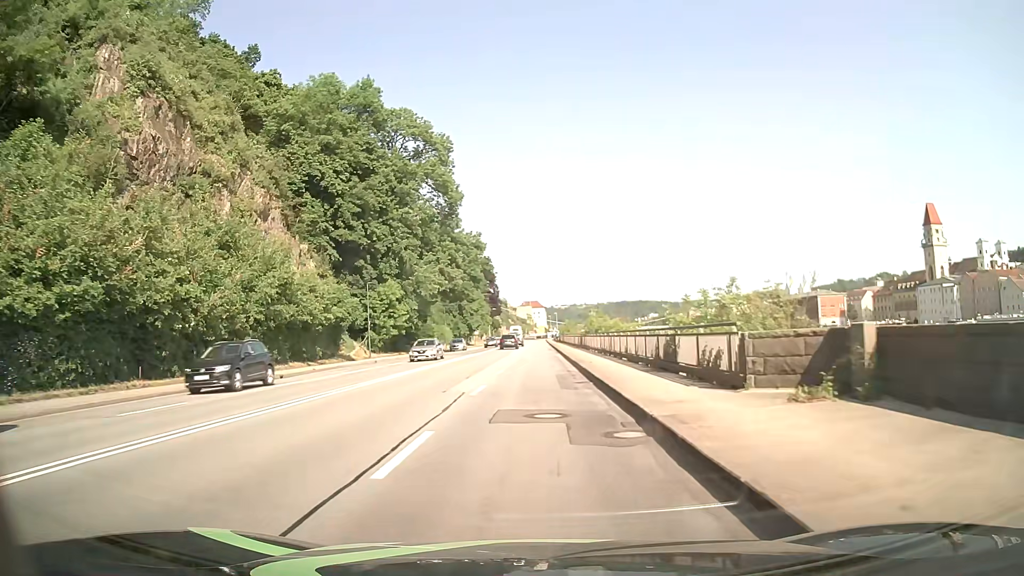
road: primary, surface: asphalt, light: Day
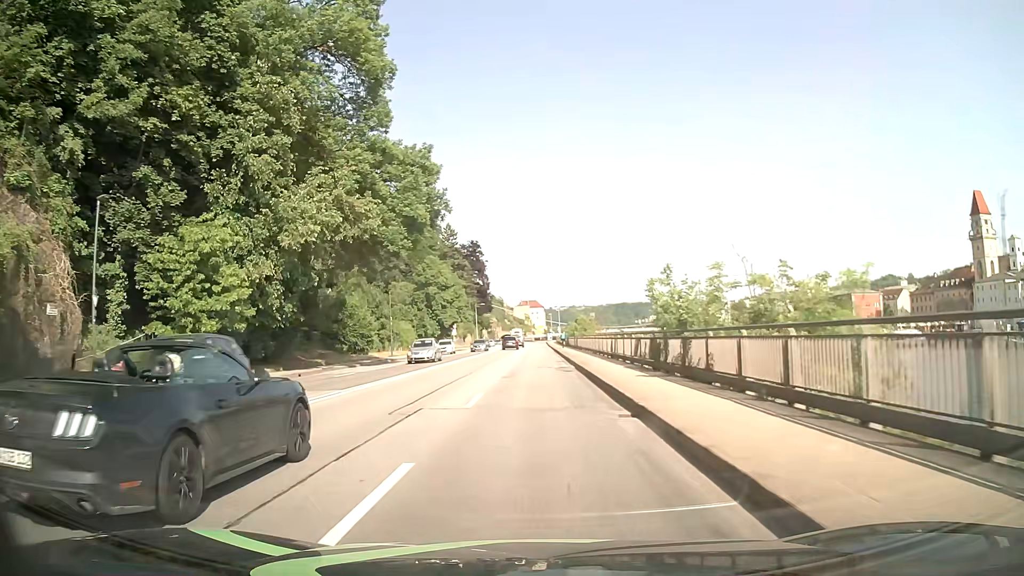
(+0.2, +38.1) m; +1°
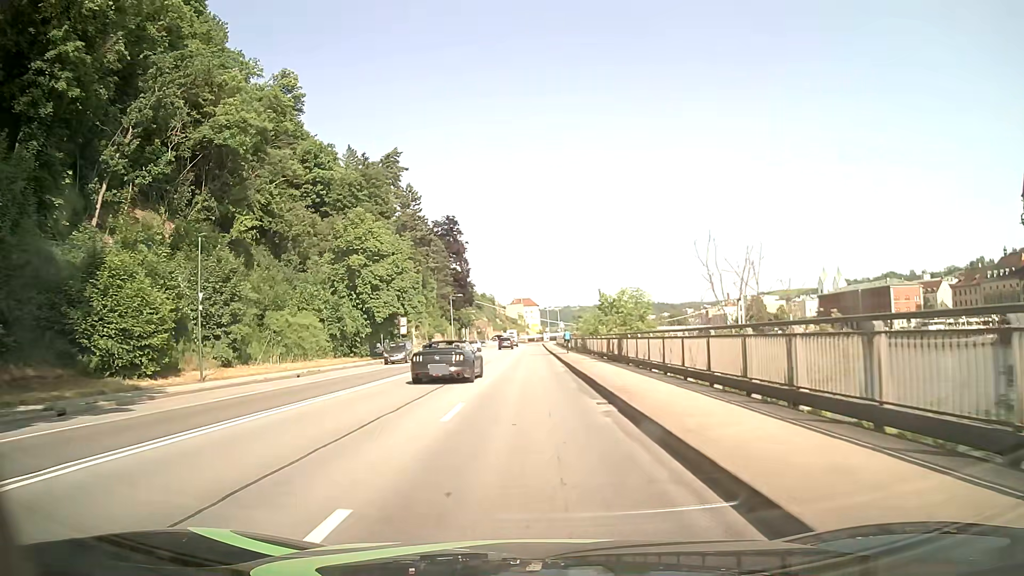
(+0.1, +38.1) m; 0°
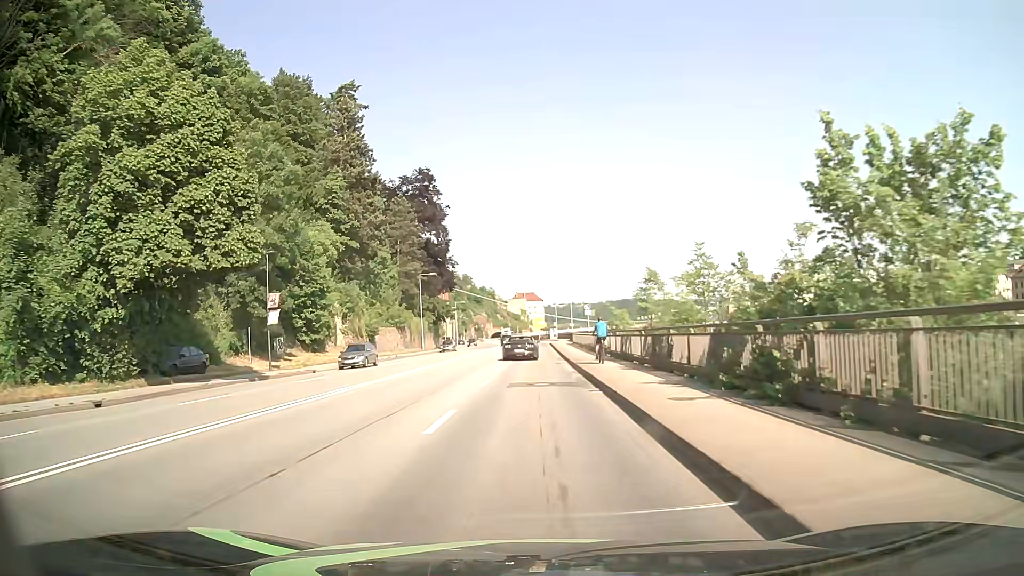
(+0.1, +38.0) m; 0°
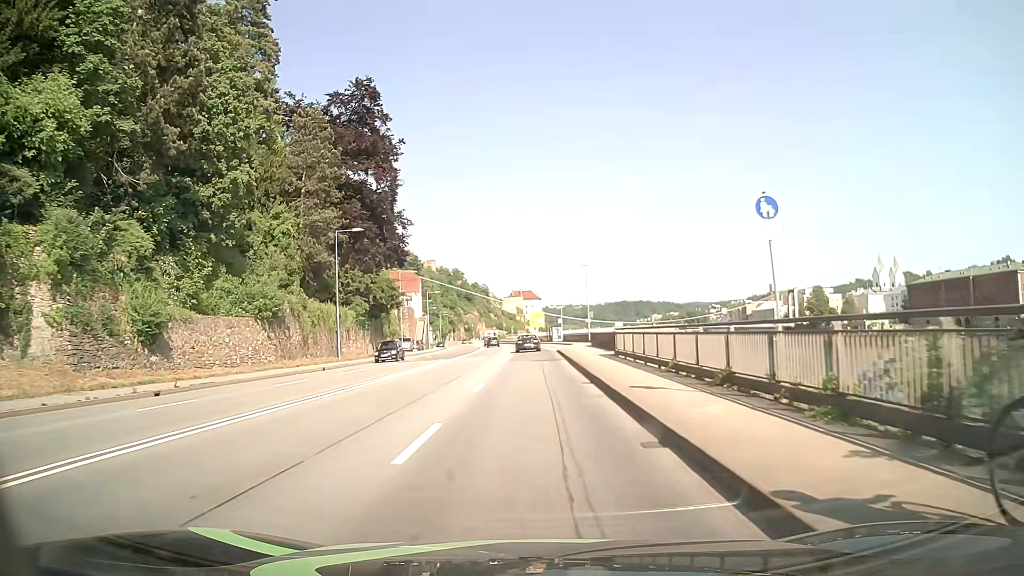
(-0.1, +38.0) m; 0°
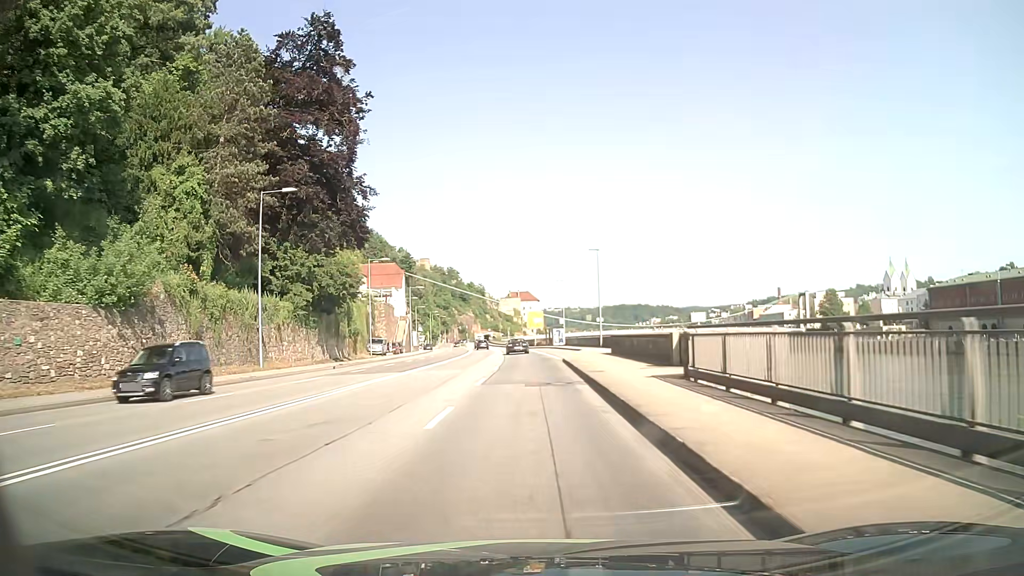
(0.0, +15.2) m; 0°
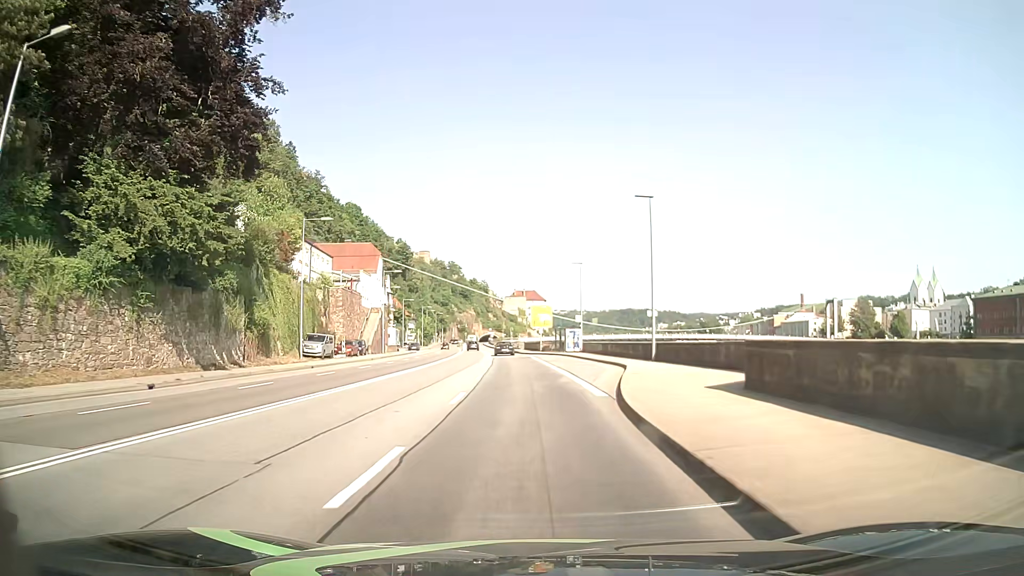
(0.0, +22.8) m; 0°
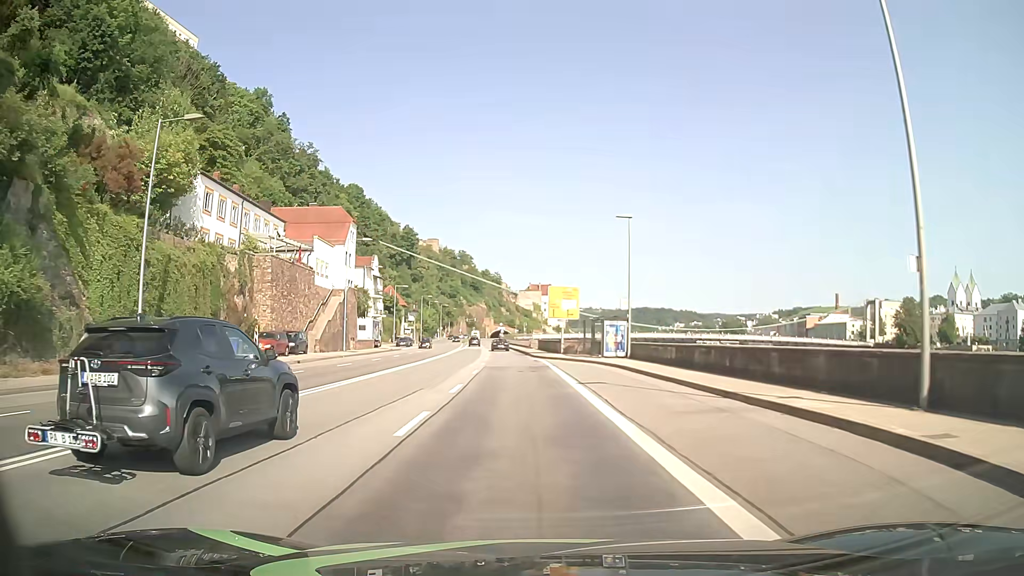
(-0.2, +22.9) m; -1°
(0, +10) (0, +20) (-1, +30) (-1, +40) (-2, +50) (-3, +60) (-3, +70) (-4, +80) (-5, +90) (-6, +100) m
